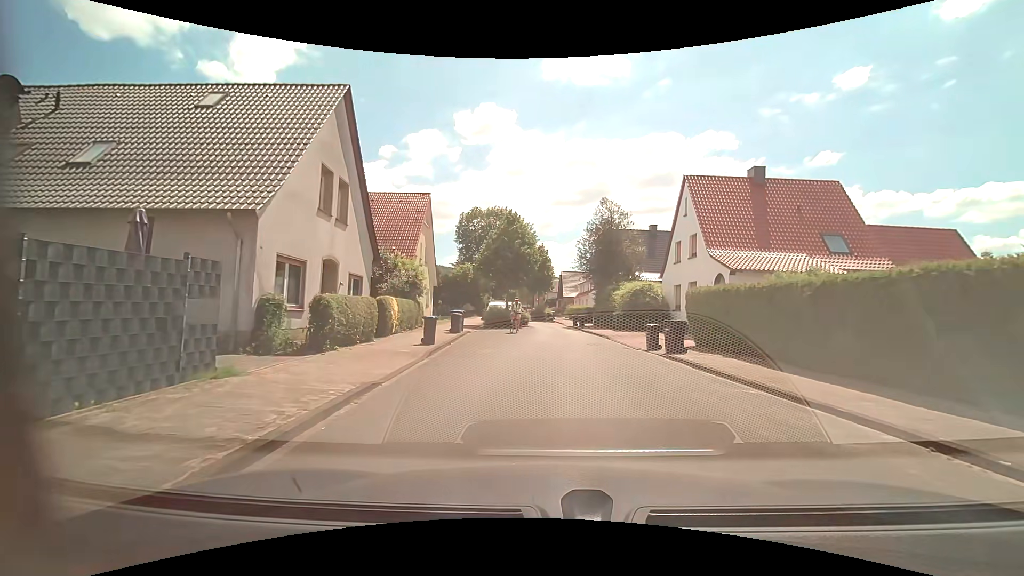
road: unclassified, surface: asphalt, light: Day
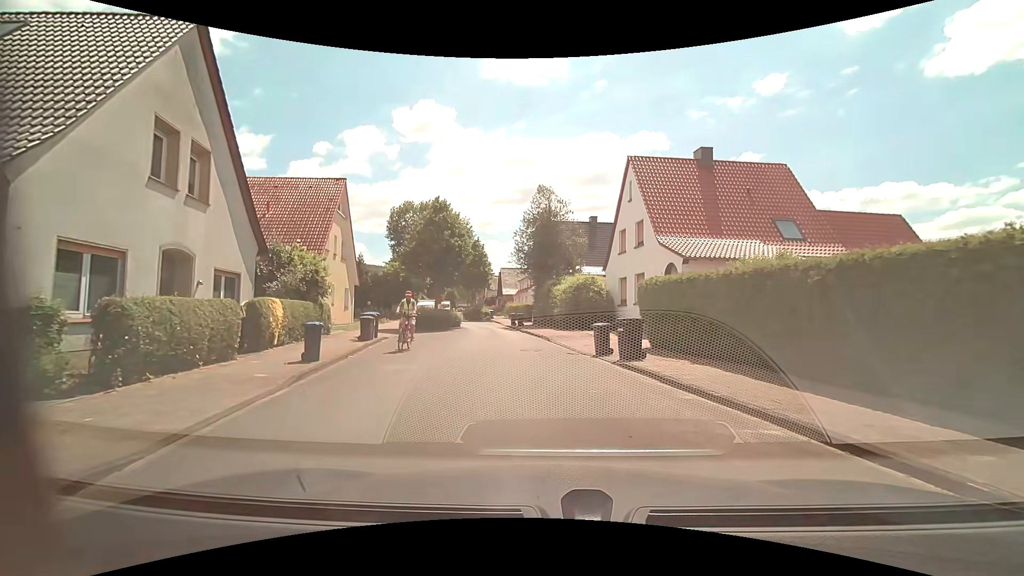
(+0.3, +3.9) m; +7°
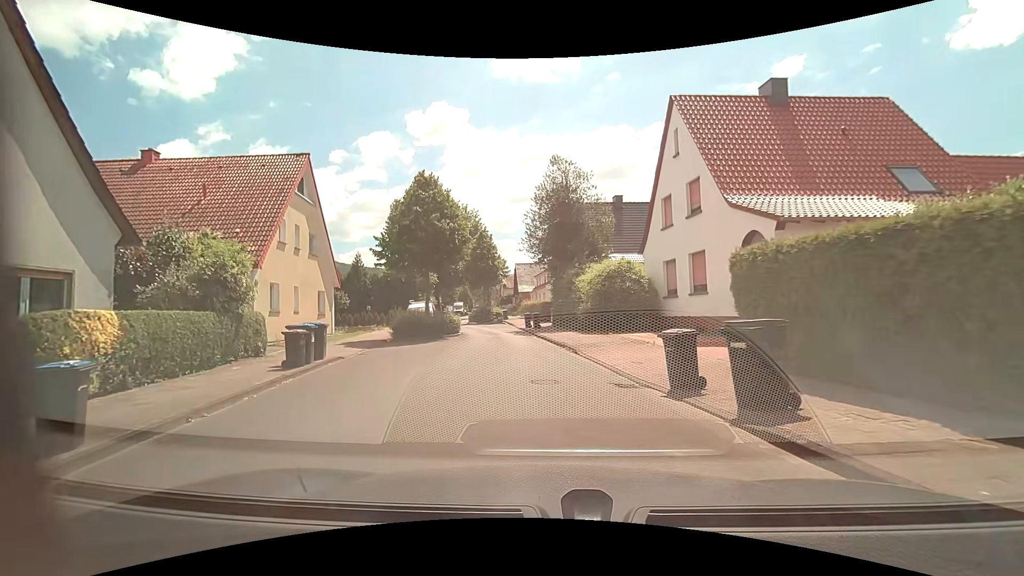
(-0.1, +7.1) m; -3°
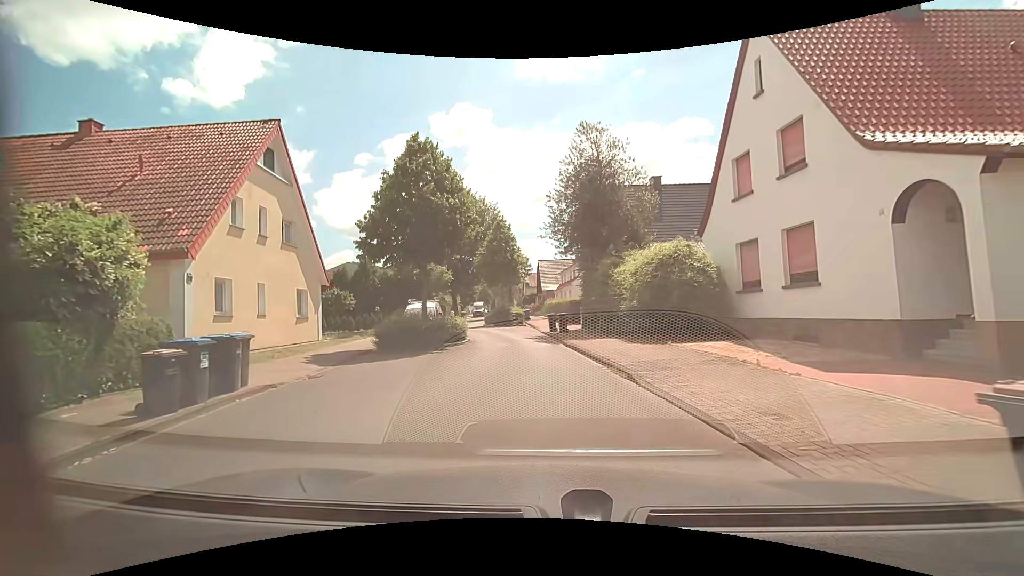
(-0.1, +5.5) m; -2°
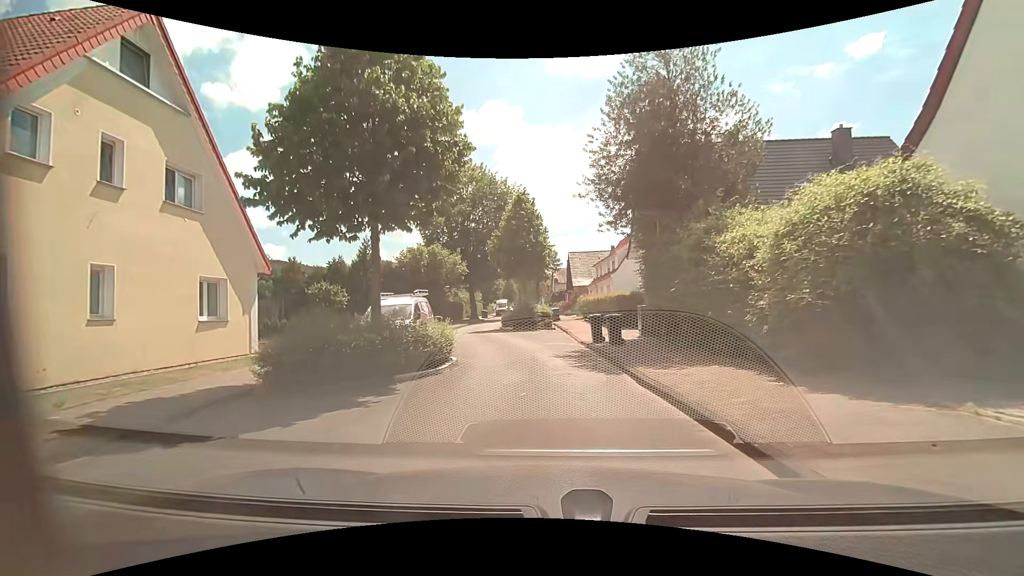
(-0.3, +8.8) m; -3°
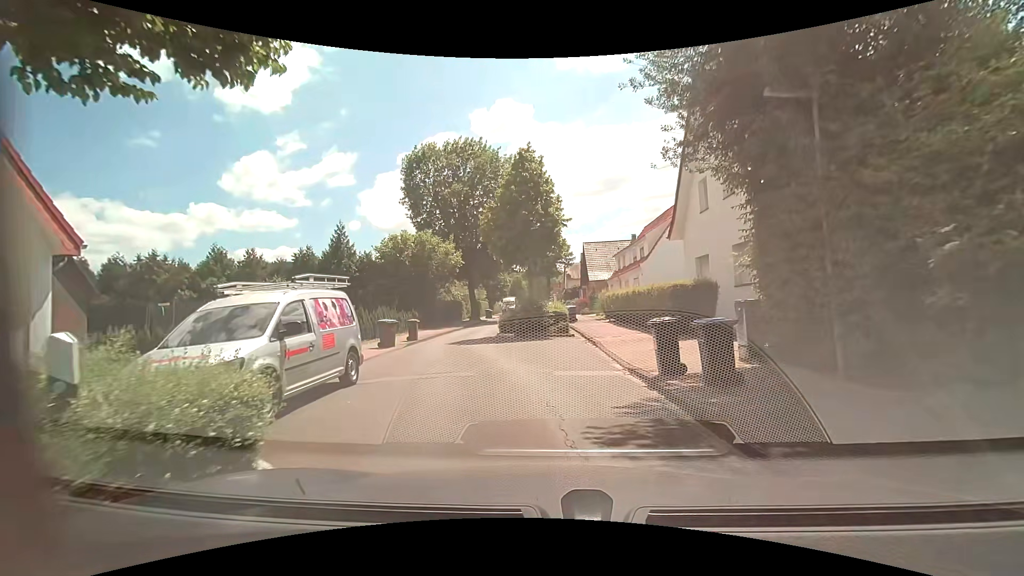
(-0.1, +8.2) m; -1°
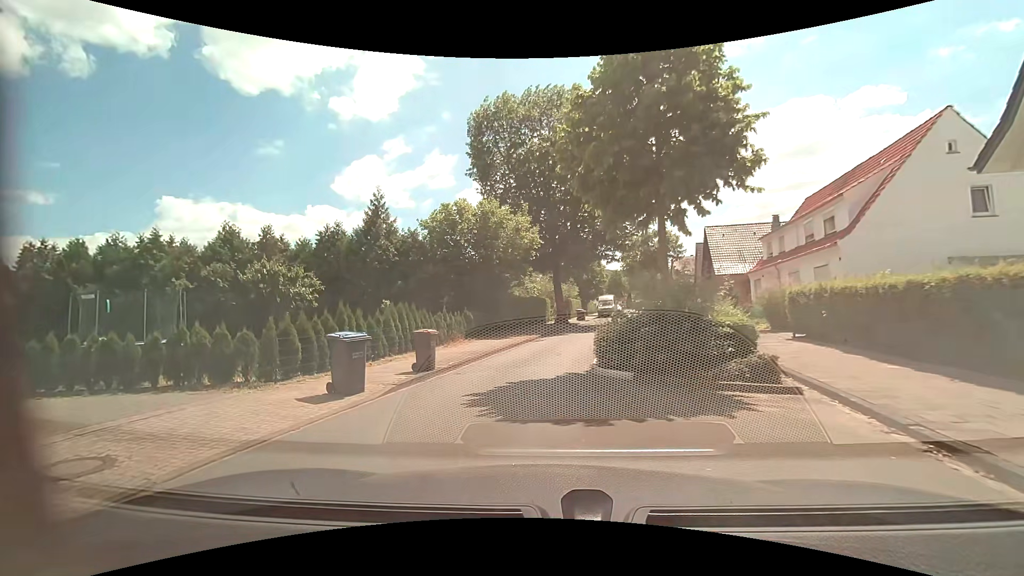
(-0.9, +11.4) m; -12°
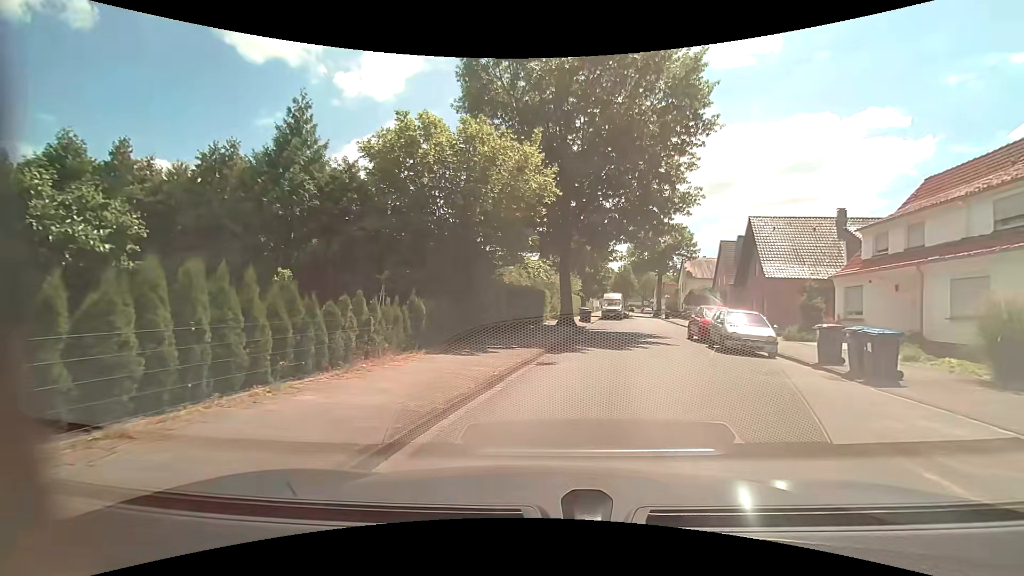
(-0.7, +10.5) m; +2°
